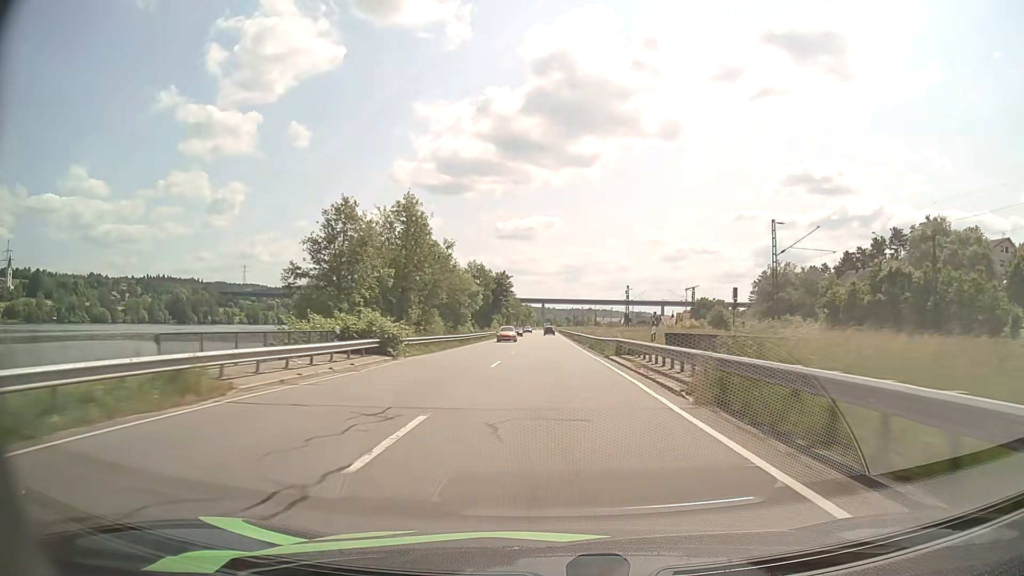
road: primary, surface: asphalt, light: Day
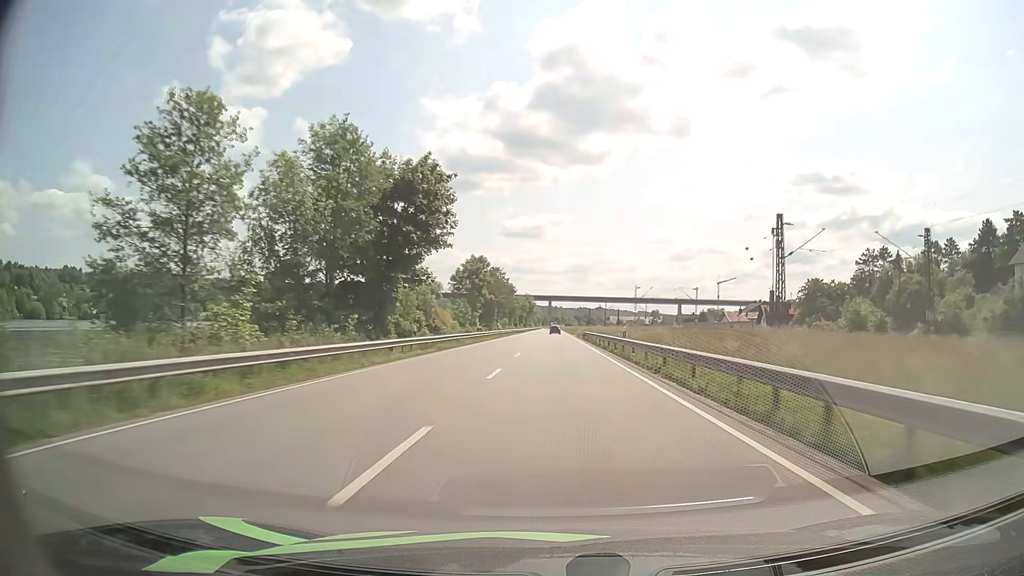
(-0.4, +77.6) m; -1°
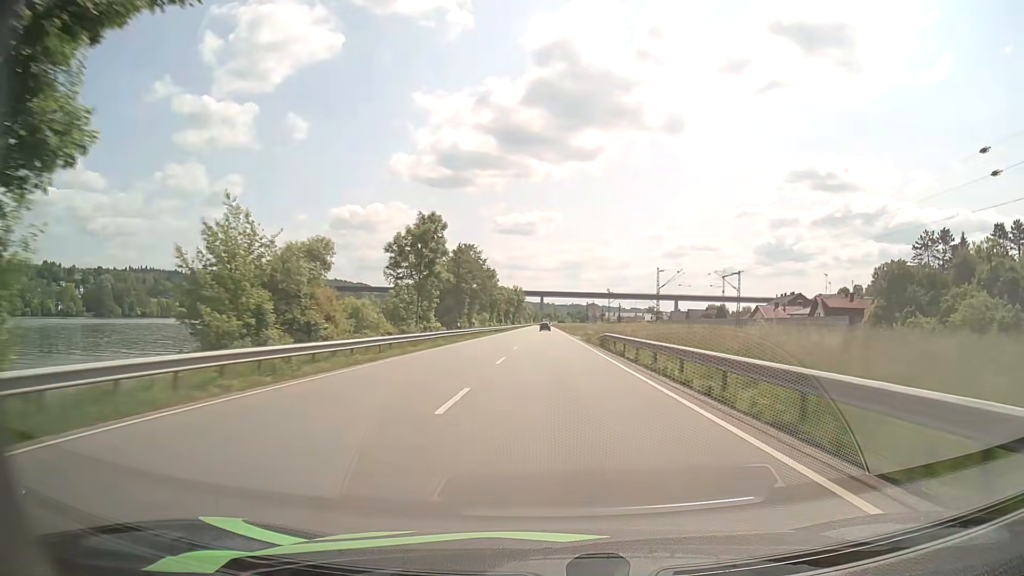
(+0.2, +31.3) m; +1°
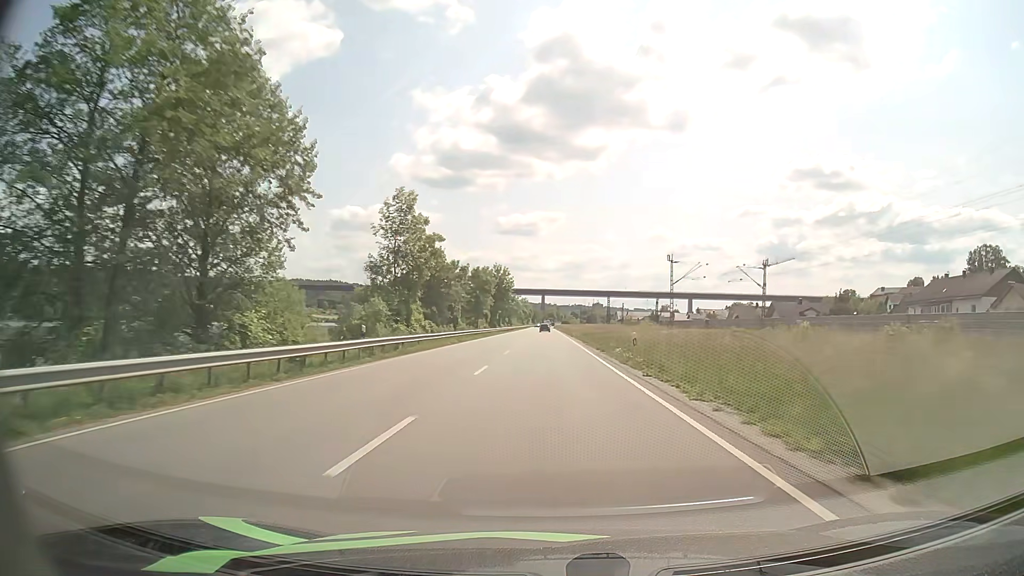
(+0.2, +76.3) m; 0°
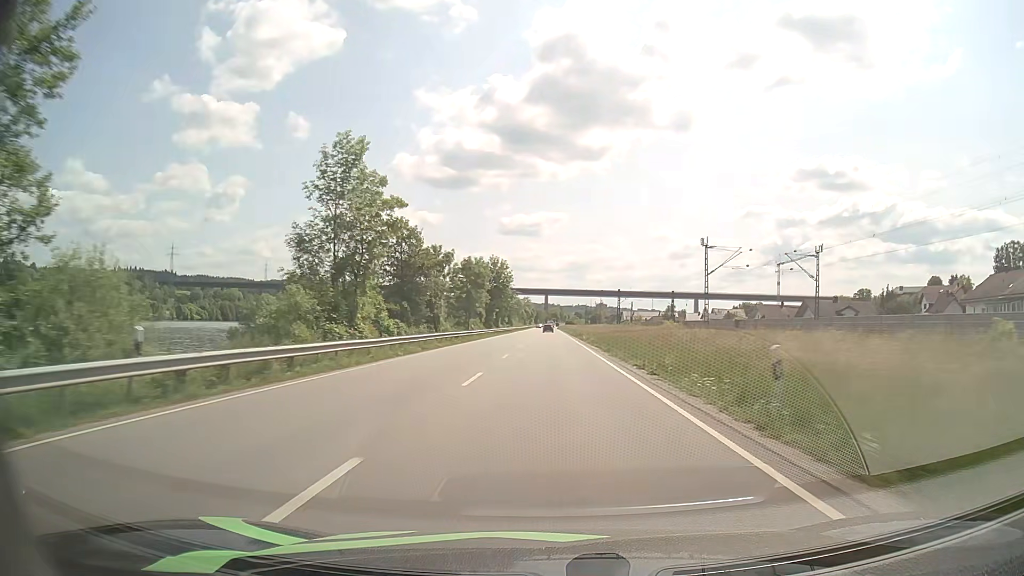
(0.0, +15.3) m; 0°
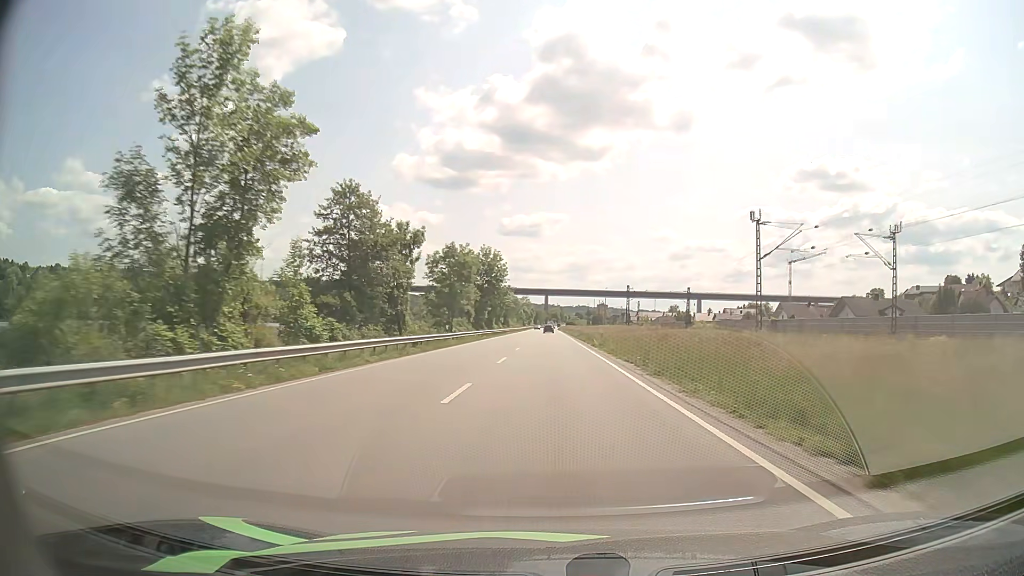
(0.0, +15.3) m; 0°
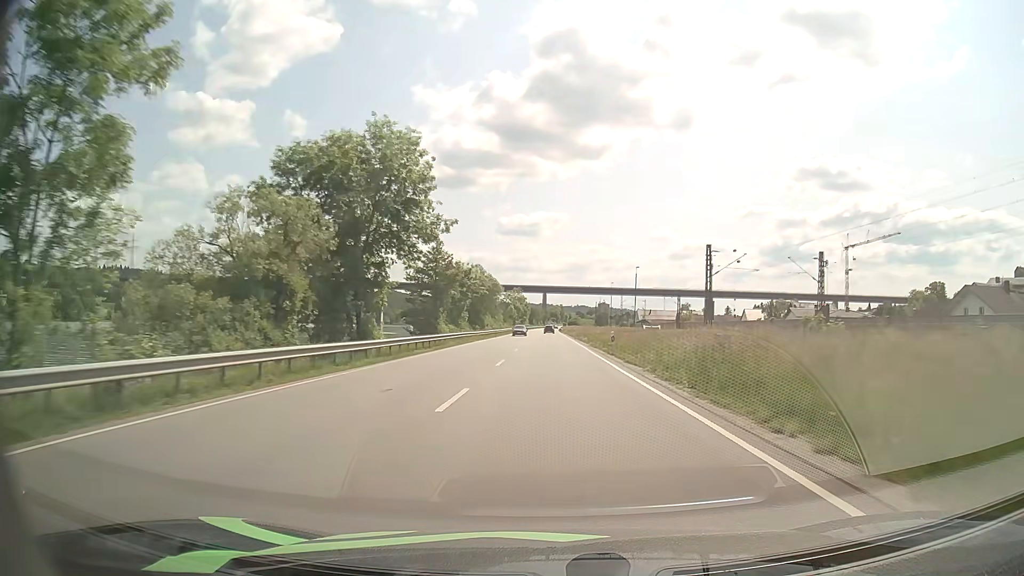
(+0.2, +61.5) m; 0°
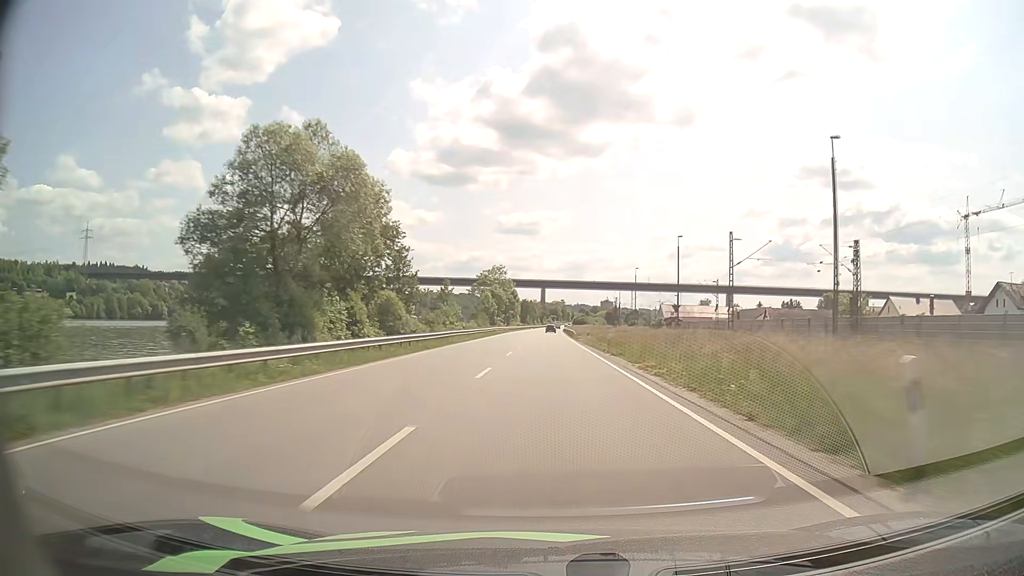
(0.0, +78.0) m; 0°
(0, +10) (0, +20) (0, +30) (0, +40) (0, +50) (0, +60) (0, +70) (0, +80) (0, +90) (0, +100) m
